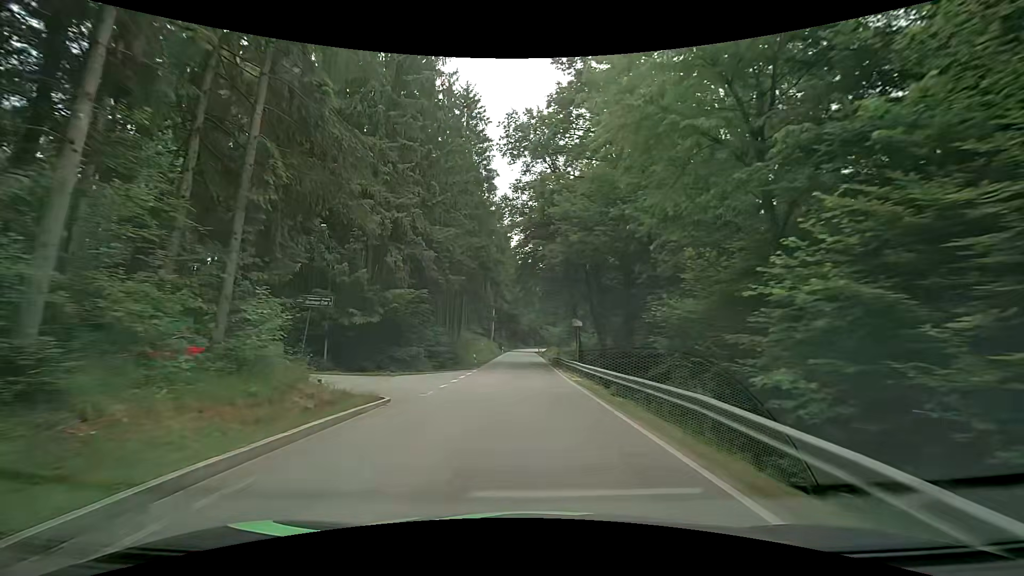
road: secondary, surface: asphalt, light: Day
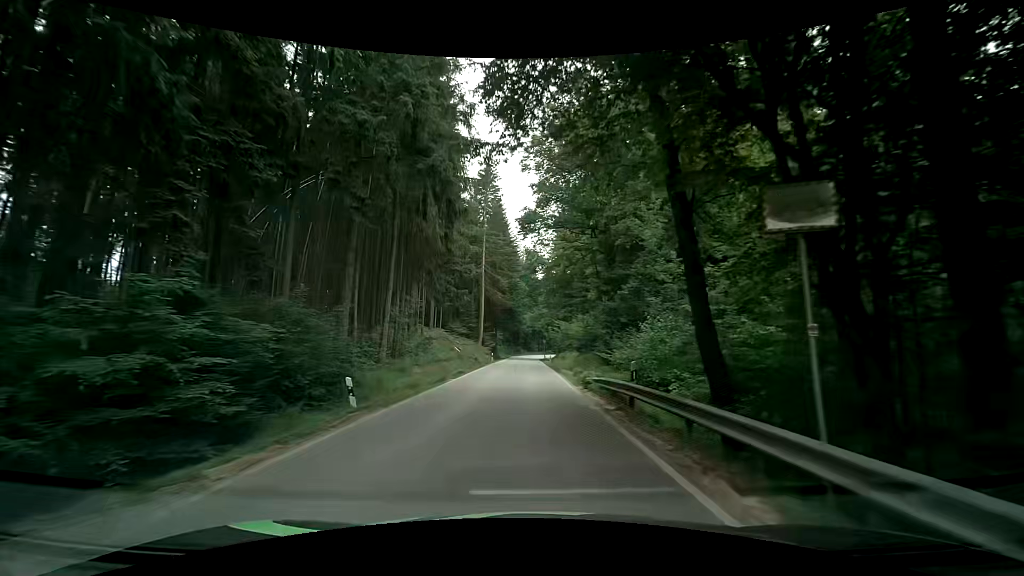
(-0.2, +28.9) m; 0°
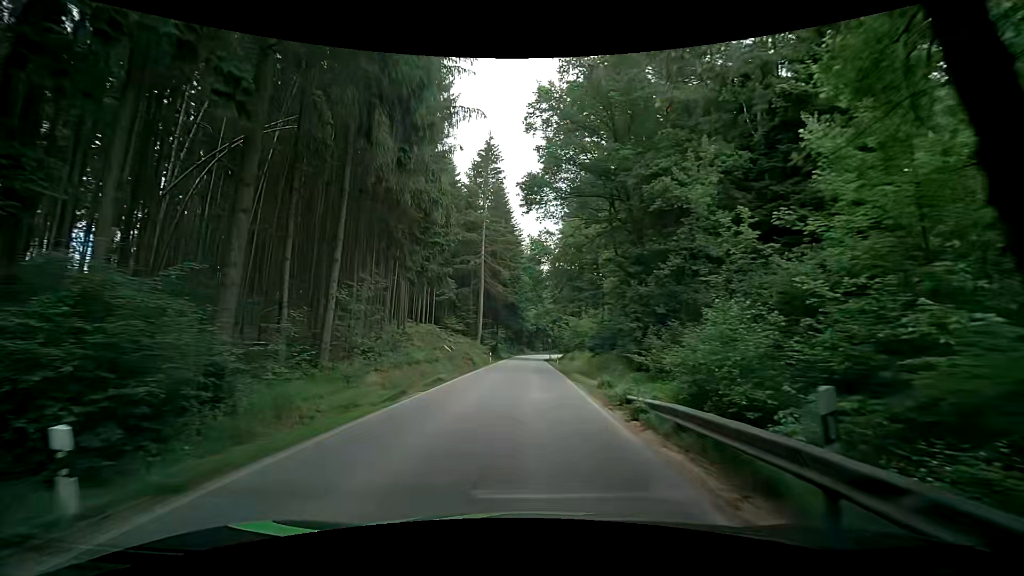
(-0.1, +7.7) m; -2°
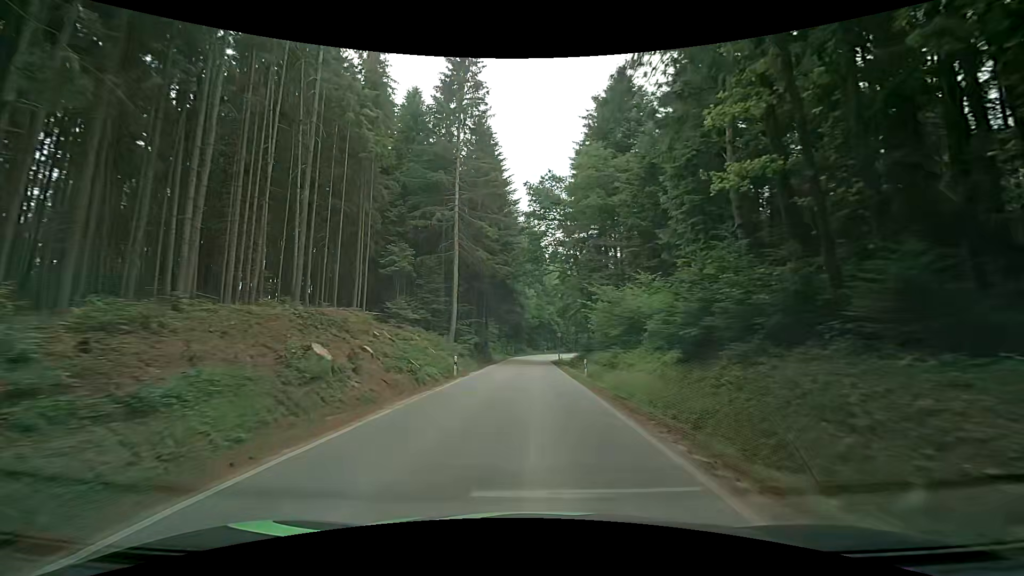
(+0.6, +23.9) m; 0°
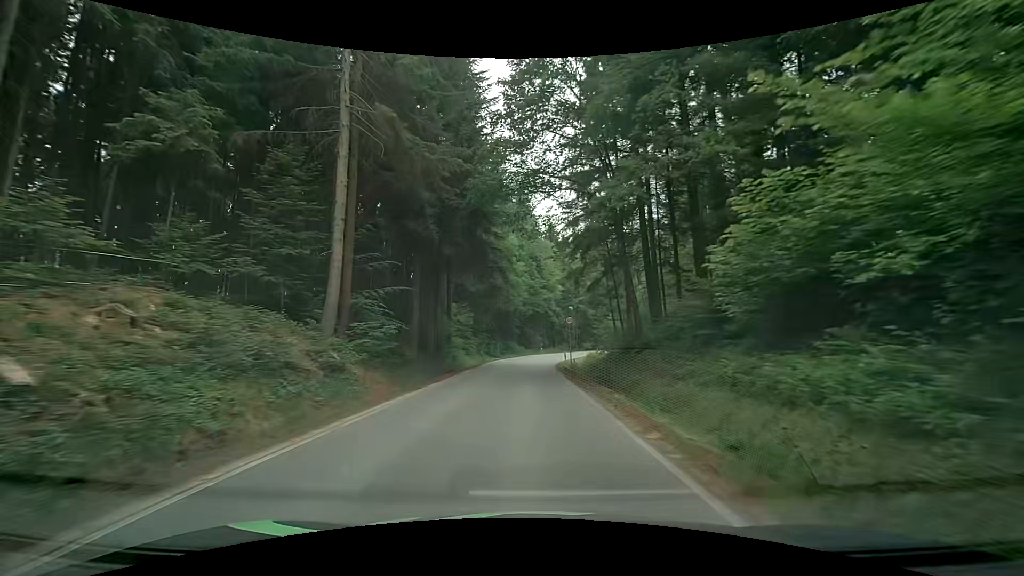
(+0.6, +25.2) m; +2°
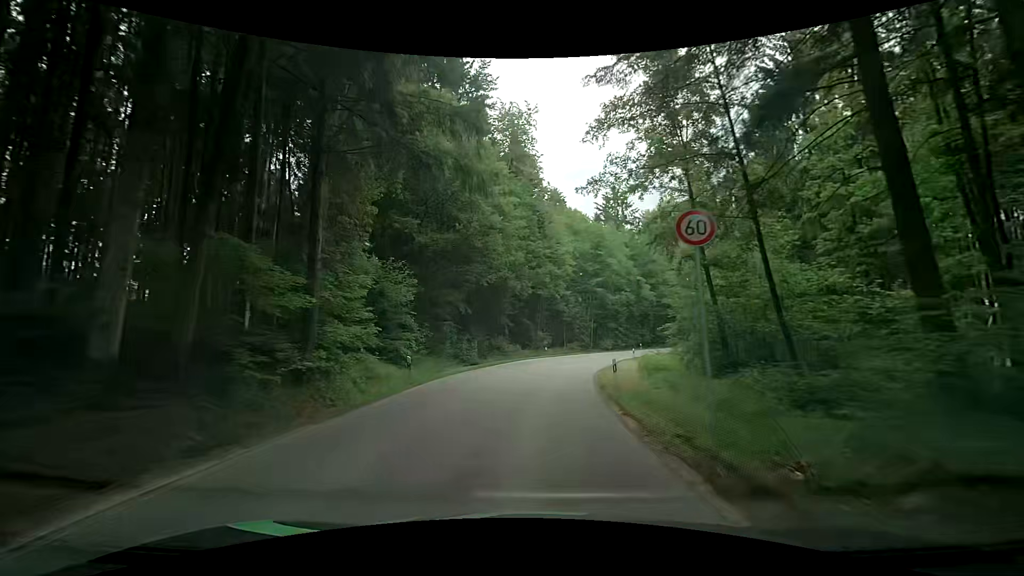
(0.0, +25.8) m; +1°
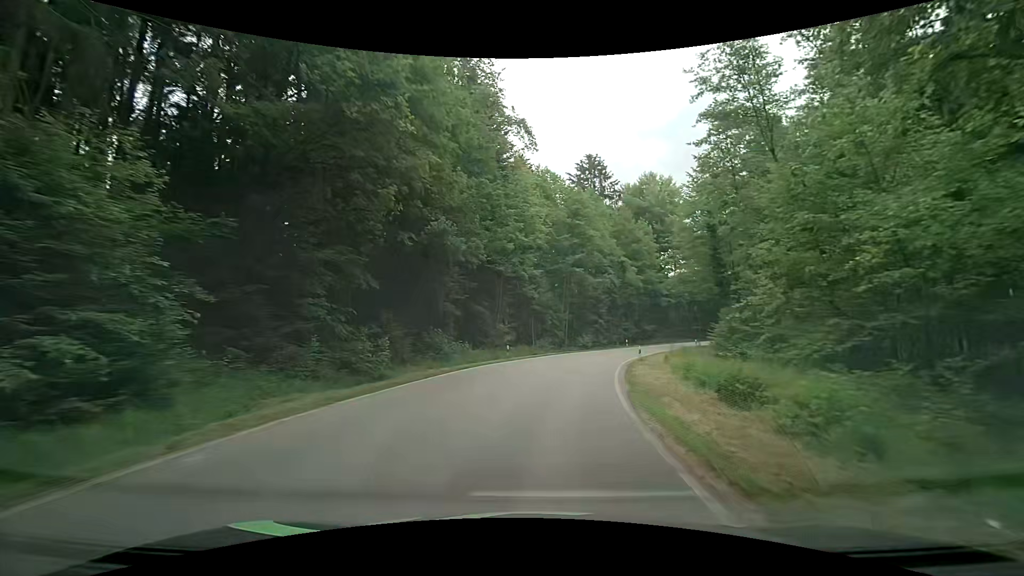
(+0.1, +16.4) m; +3°
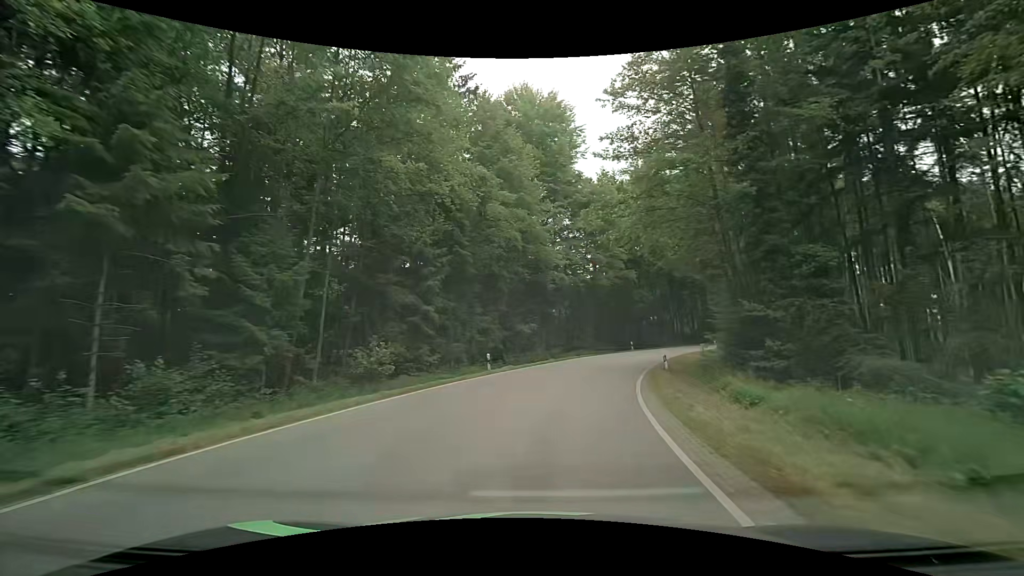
(+5.2, +37.1) m; +17°
(+1, +10) (+2, +20) (+5, +29) (+9, +39) (+13, +48) (+19, +56) (+25, +64) (+31, +71) (+39, +78) (+46, +85) m
